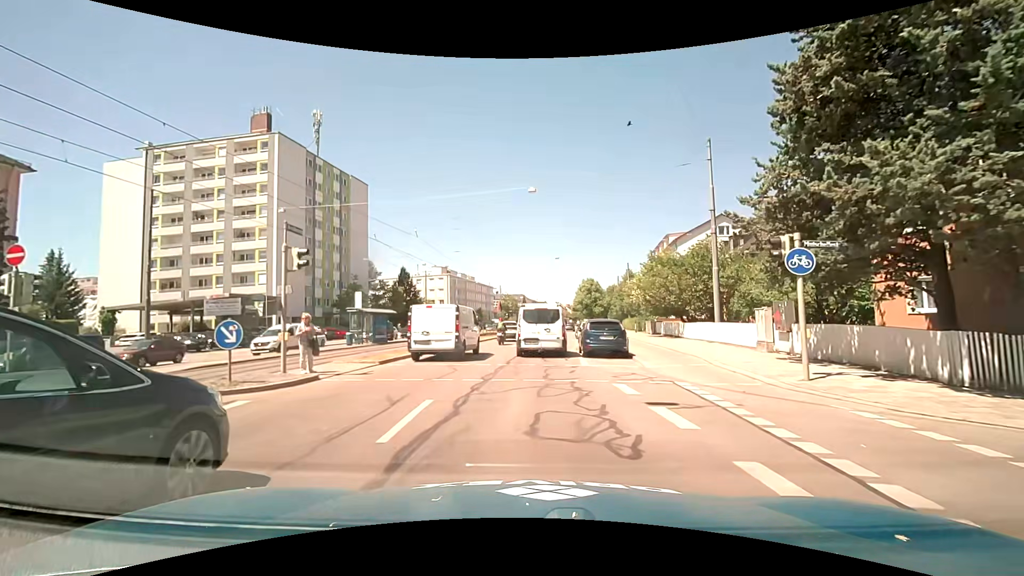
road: primary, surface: asphalt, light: Day
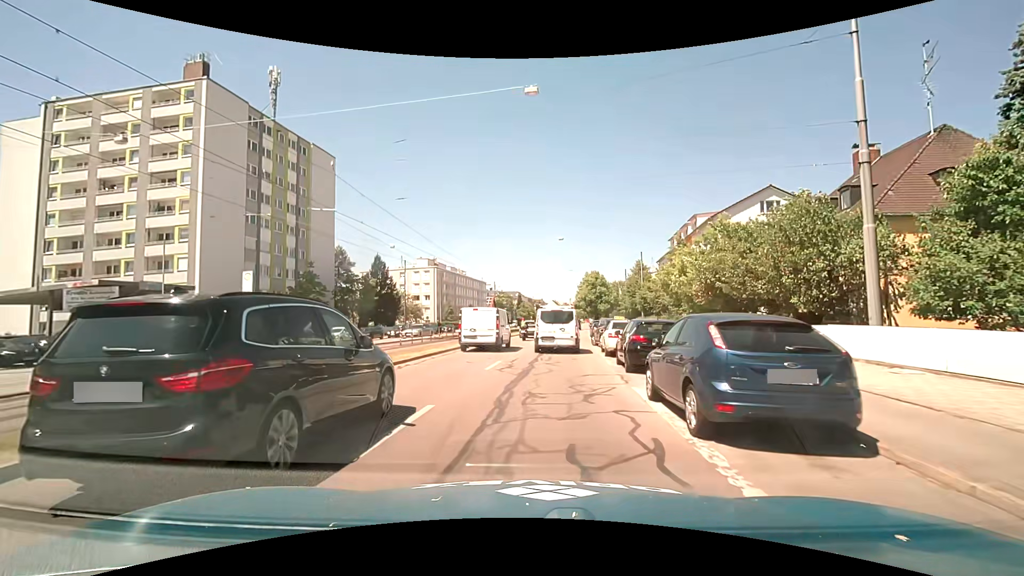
(+0.1, +13.3) m; +1°
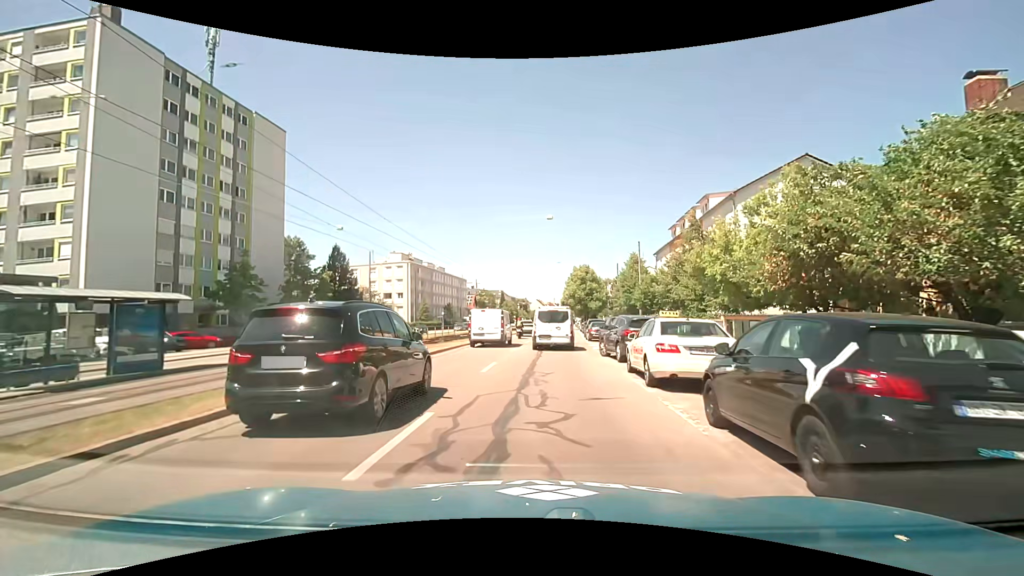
(+0.2, +9.8) m; +3°
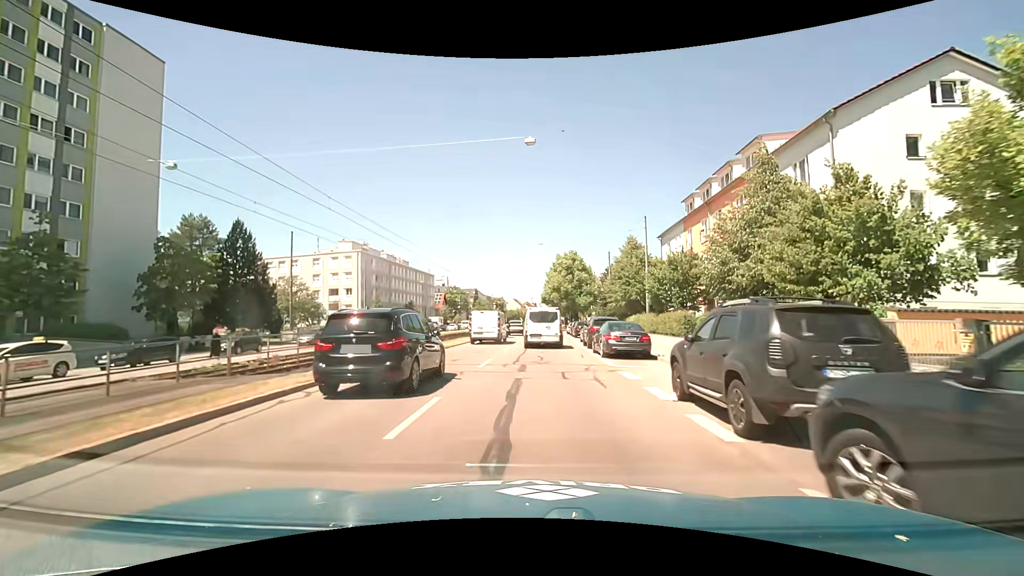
(+0.2, +16.6) m; +2°
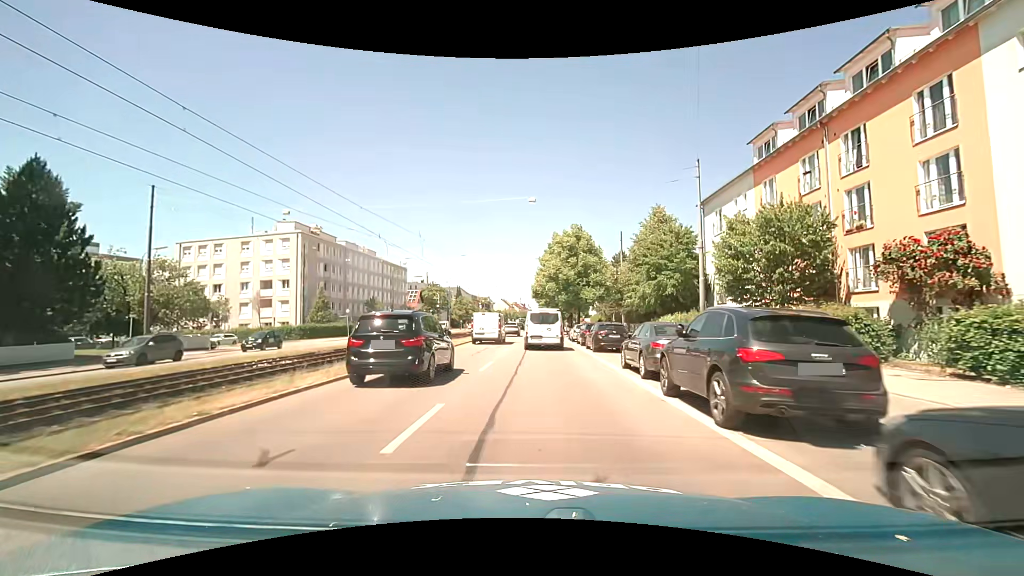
(0.0, +18.8) m; +1°
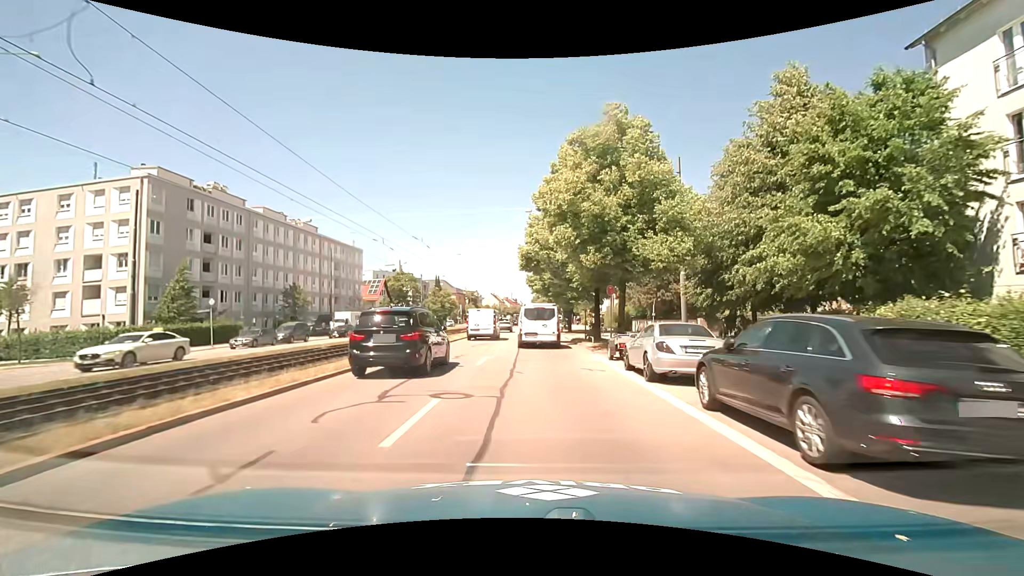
(+0.2, +25.8) m; +1°
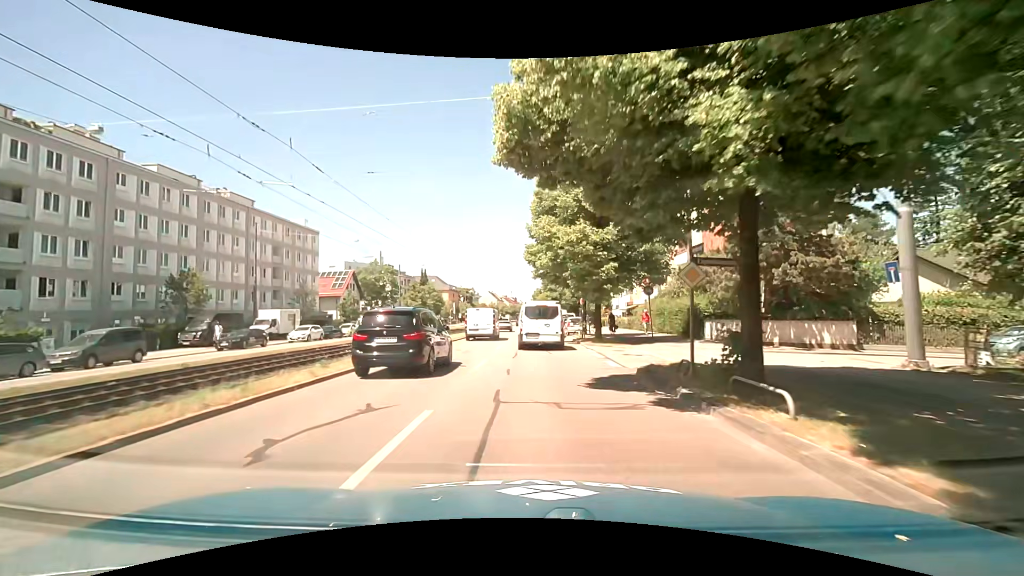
(-0.1, +19.3) m; 0°
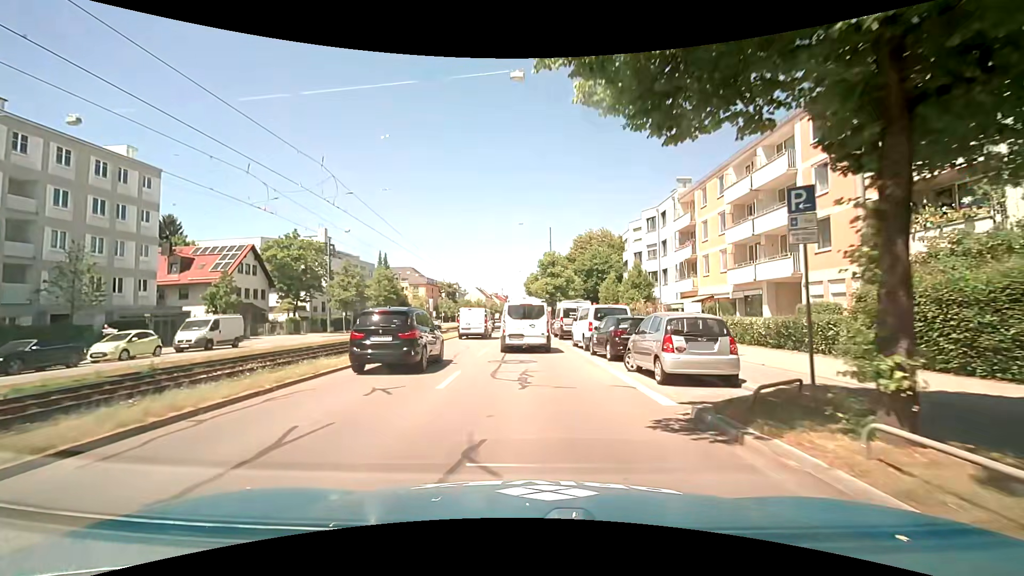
(+0.2, +29.9) m; +1°
(0, +10) (0, +20) (-1, +30) (-1, +40) (-1, +50) (-1, +60) (-1, +70) (0, +80) (+1, +90) (+1, +100) m
